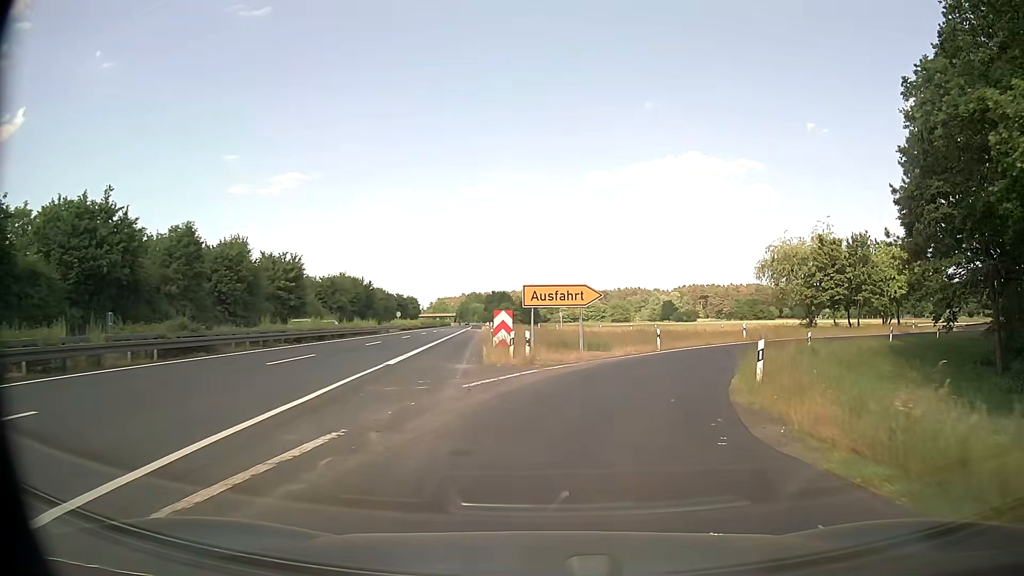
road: trunk_link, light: Day
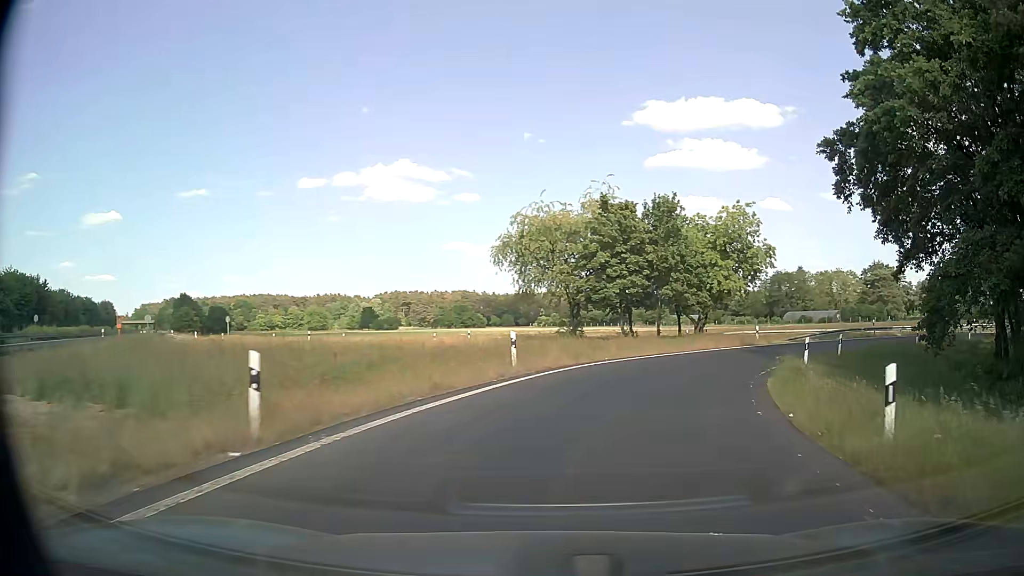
(+4.2, +23.9) m; +24°
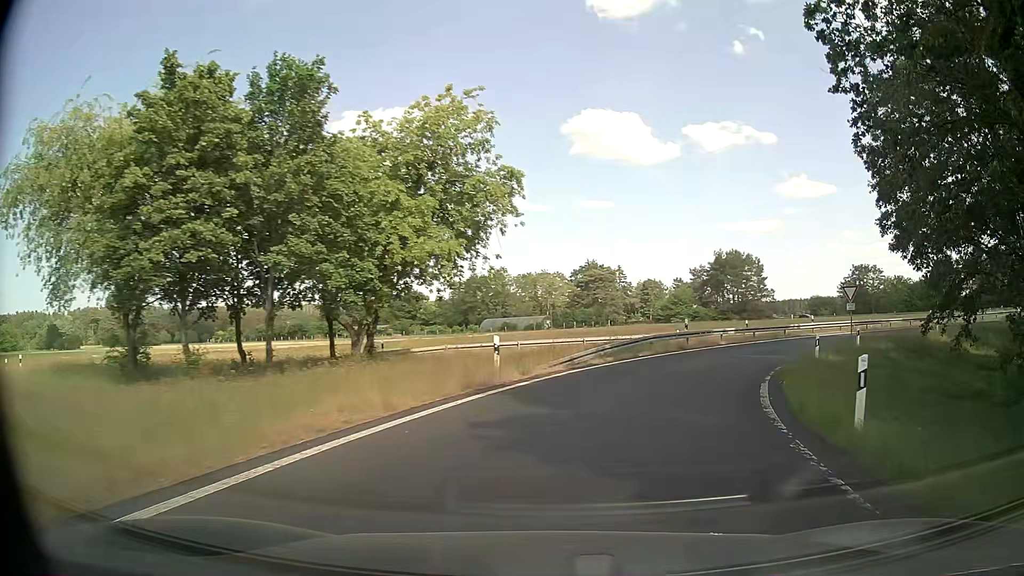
(+5.6, +23.8) m; +25°
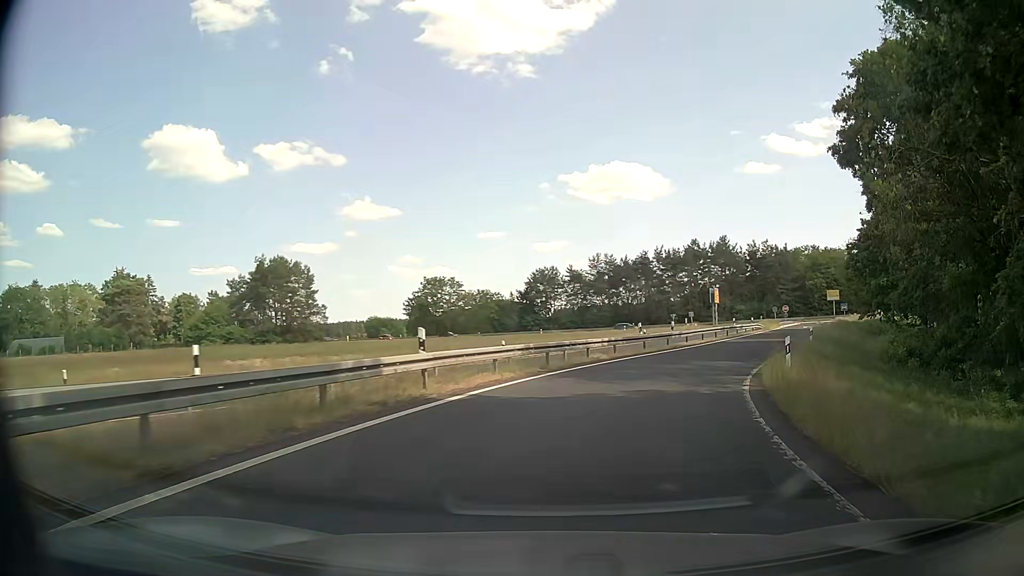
(+11.0, +30.8) m; +38°
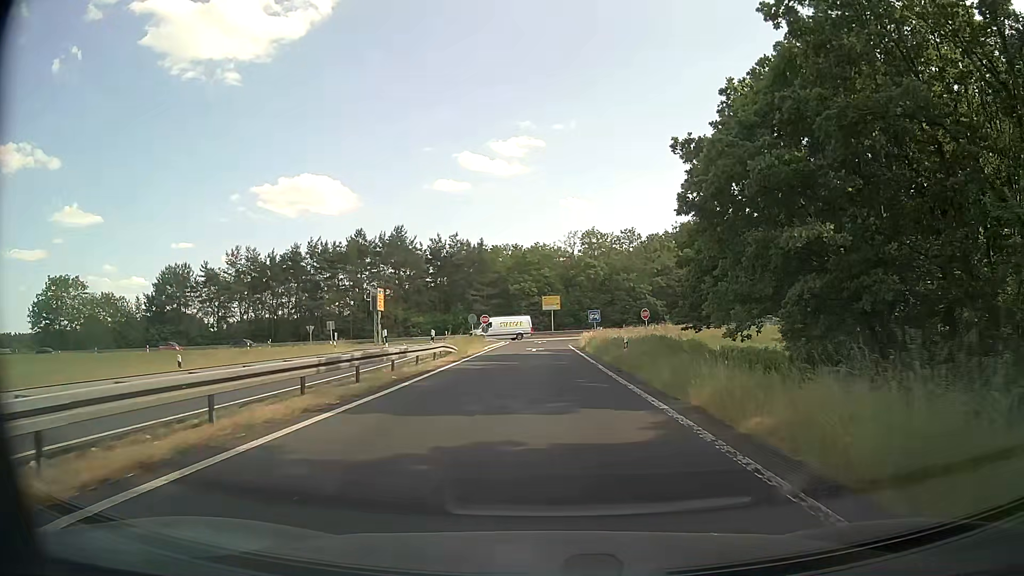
(+9.9, +33.3) m; +28°
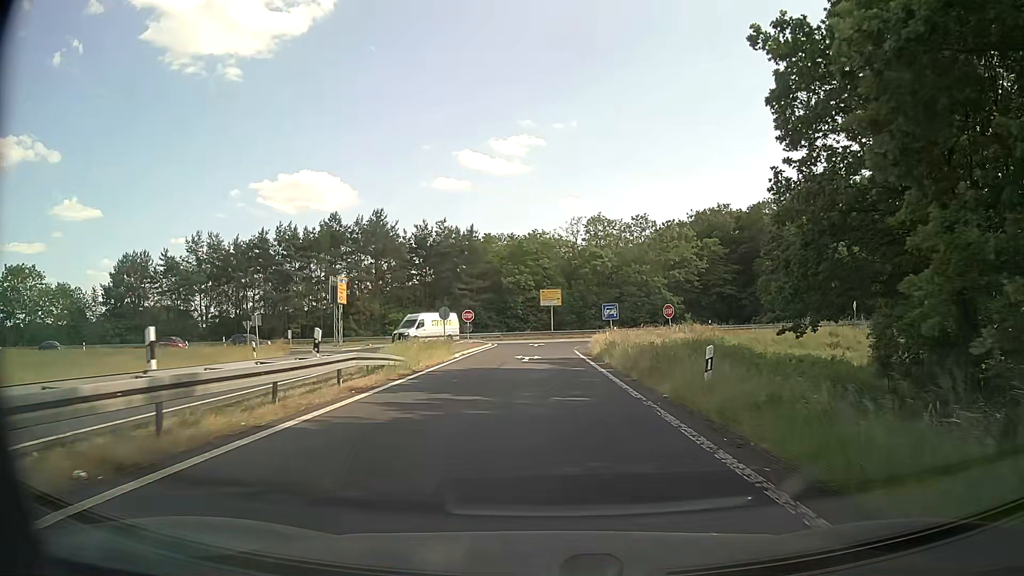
(+0.1, +13.5) m; 0°
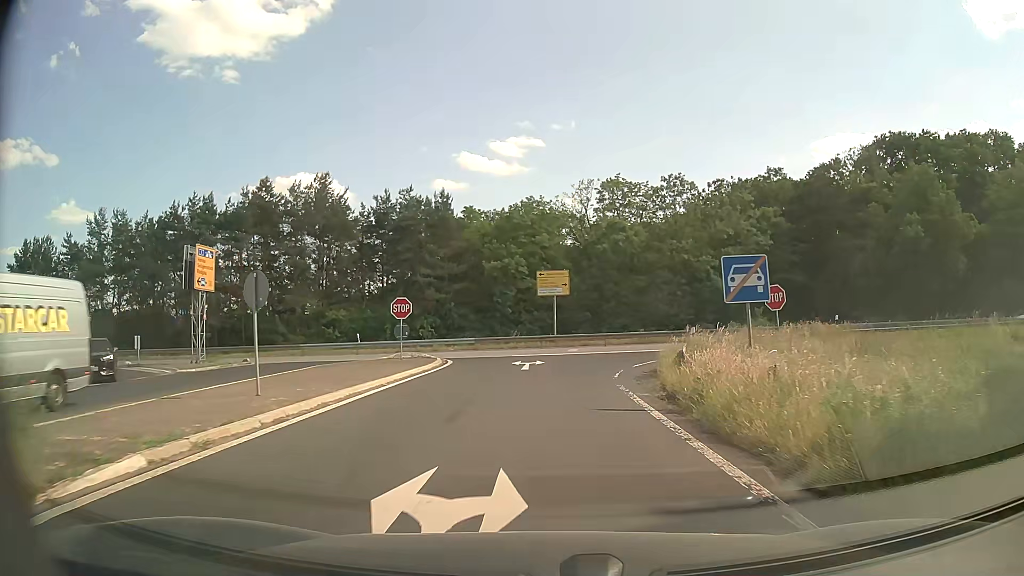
(+0.1, +25.0) m; 0°
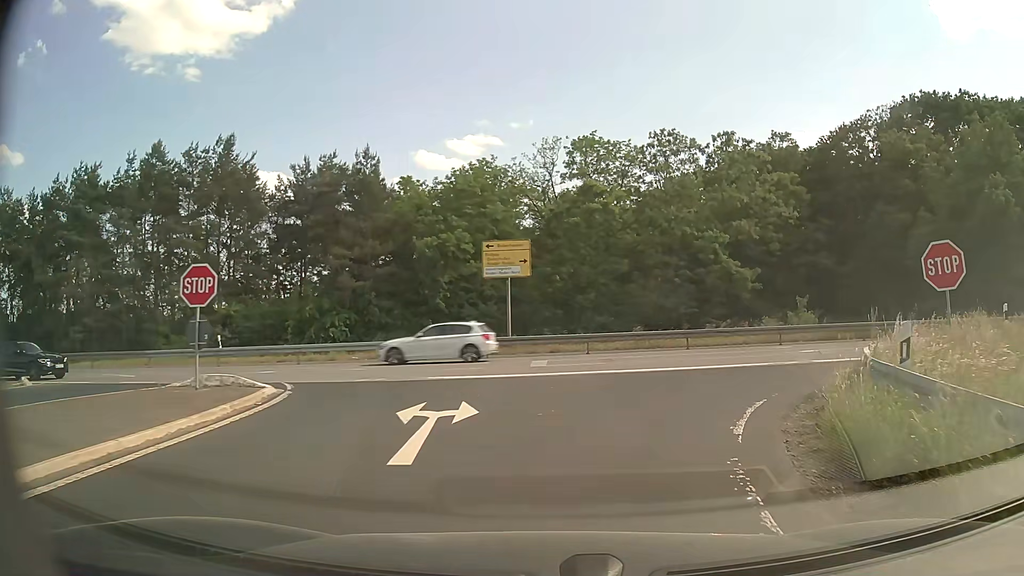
(+0.2, +14.9) m; +3°
(+2, +10) (+8, +17) (+17, +19) (+27, +19) (+37, +18) (+47, +17) (+57, +16) (+67, +15) (+77, +14) (+87, +12) m
